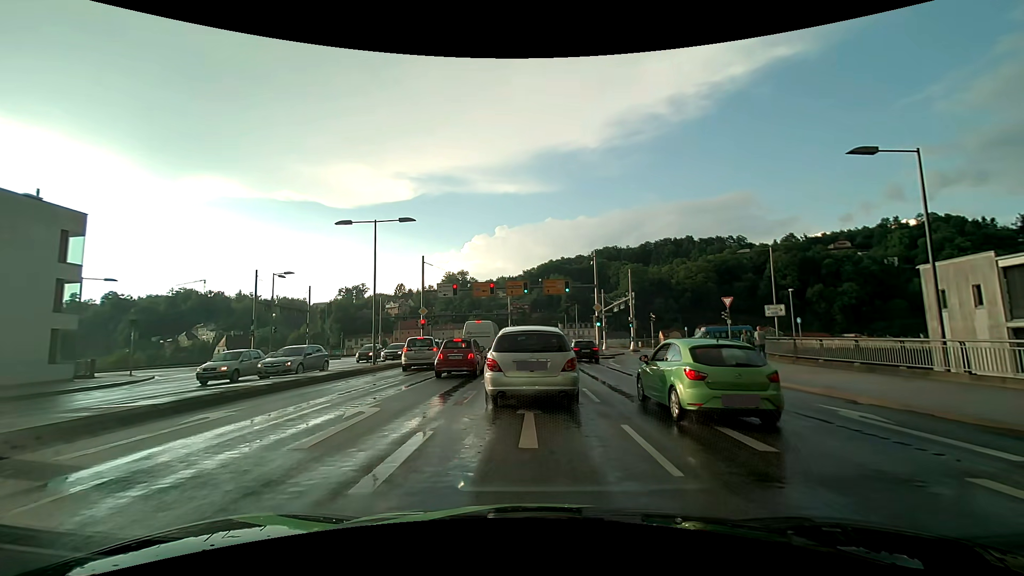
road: primary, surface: asphalt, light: Day
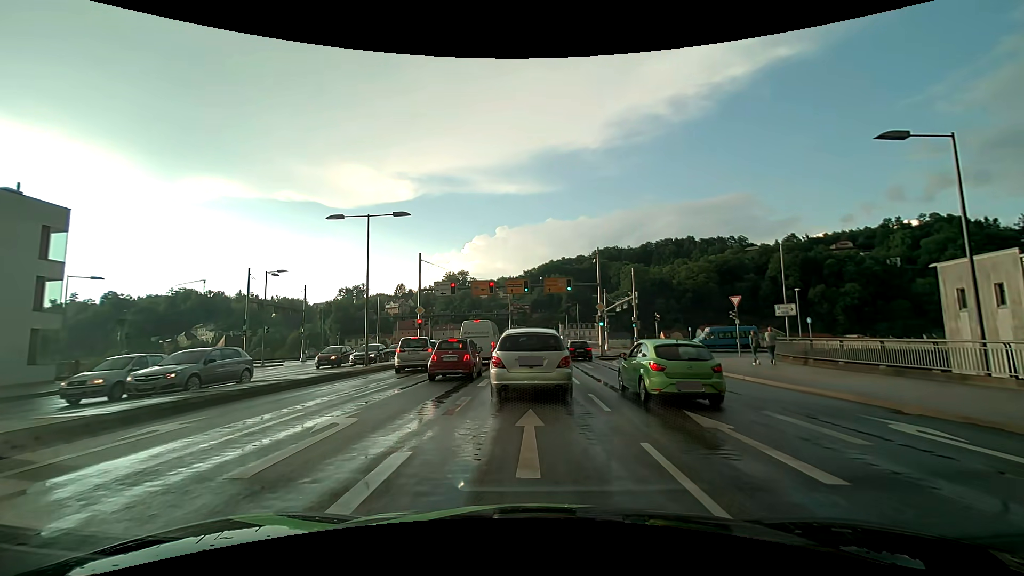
(0.0, +1.4) m; +1°
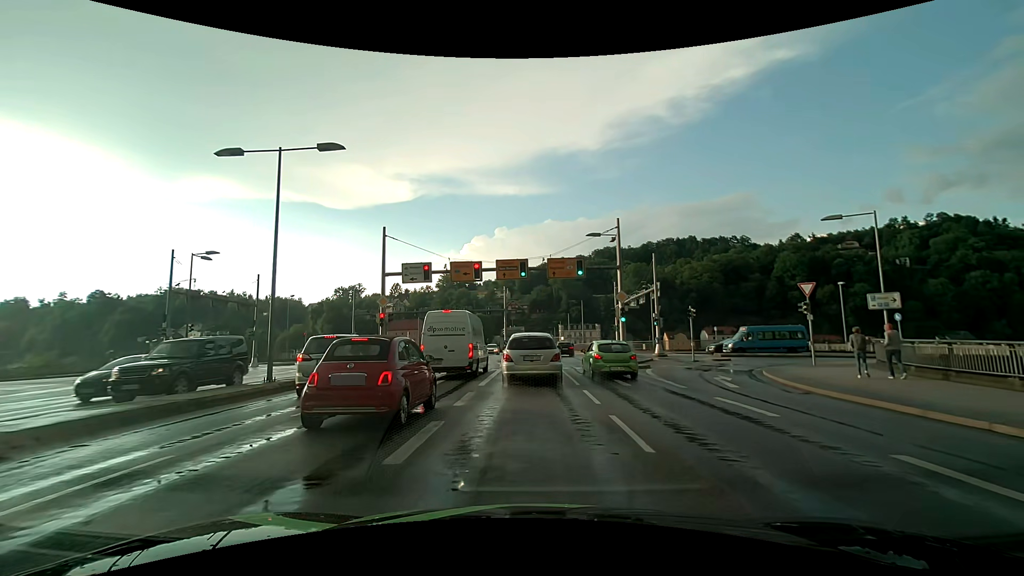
(0.0, +9.9) m; 0°
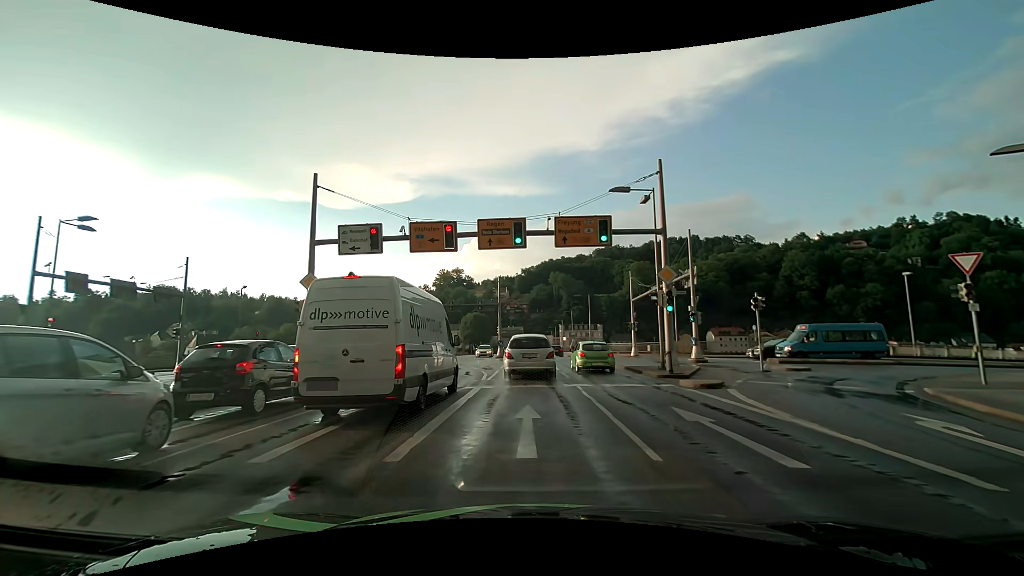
(-0.1, +10.0) m; -1°
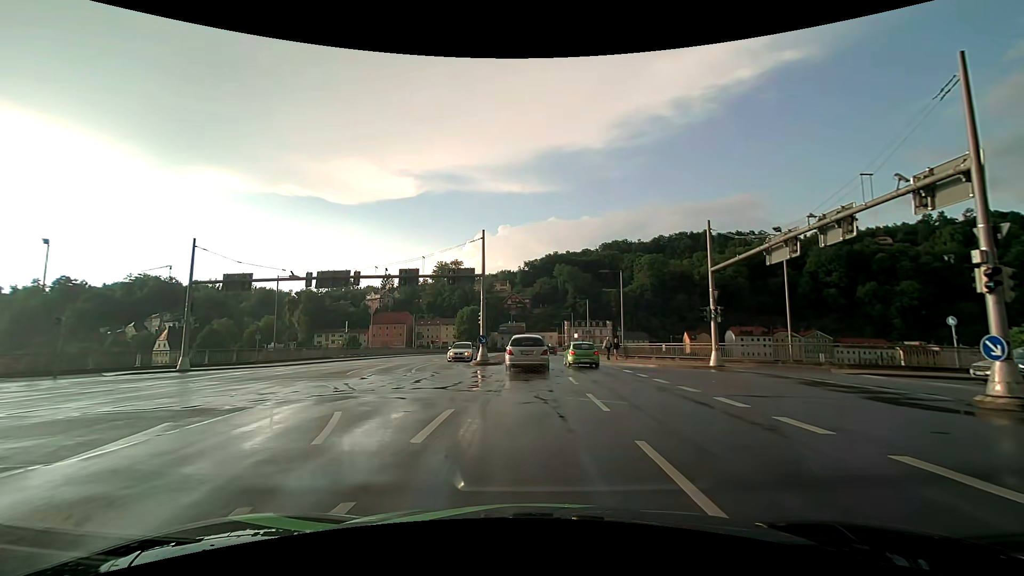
(0.0, +21.3) m; 0°
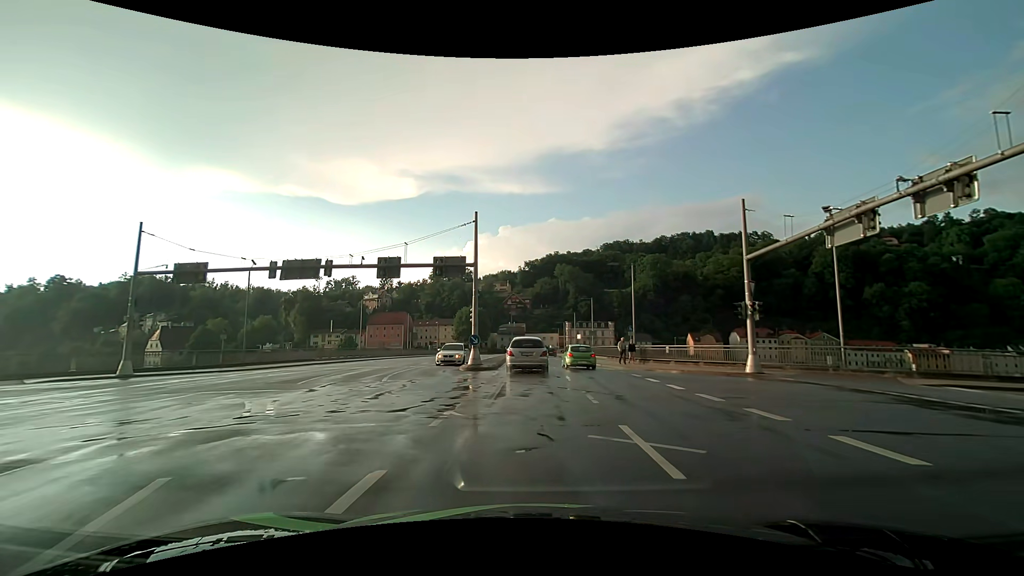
(0.0, +4.7) m; 0°
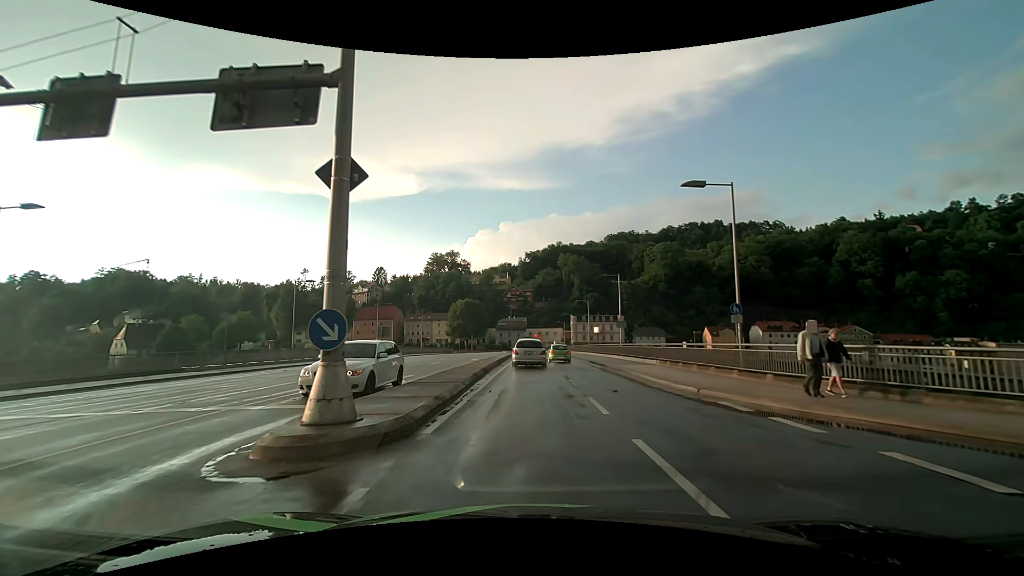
(+0.2, +19.3) m; 0°
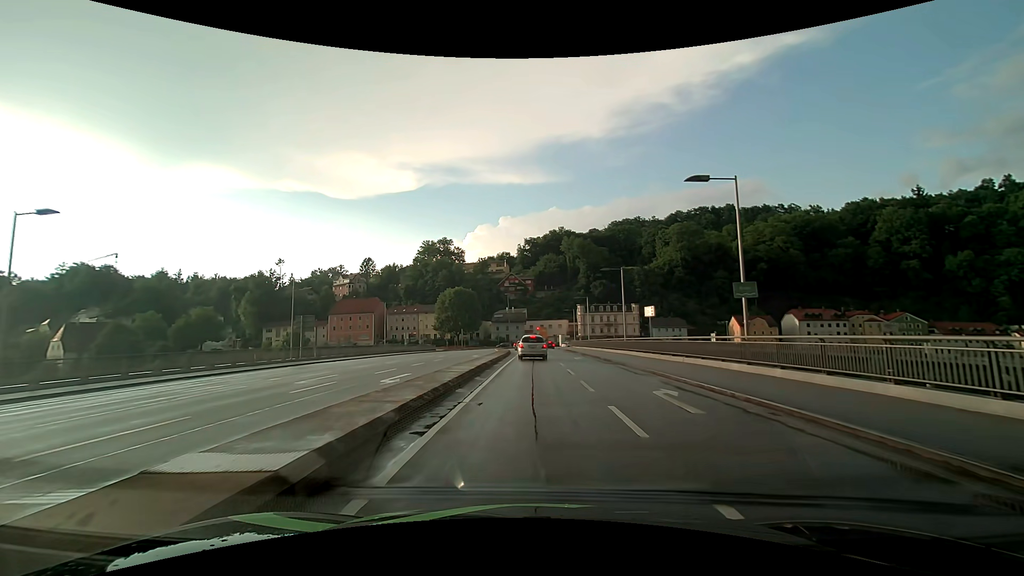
(-0.1, +26.3) m; 0°
(0, +10) (0, +20) (0, +30) (0, +40) (0, +50) (-1, +60) (-2, +70) (-3, +80) (-3, +90) (-3, +100) m
